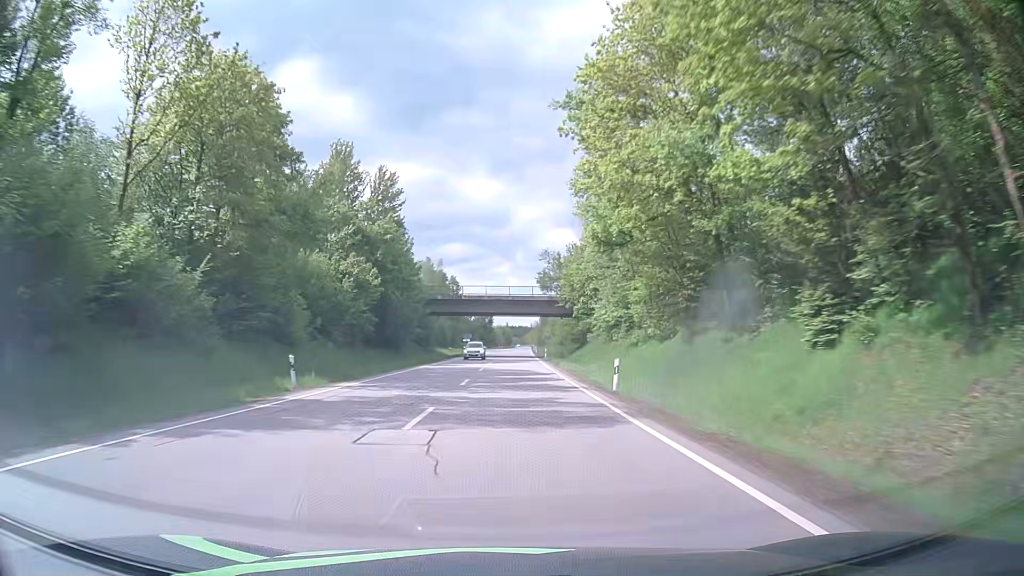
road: primary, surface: asphalt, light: Day
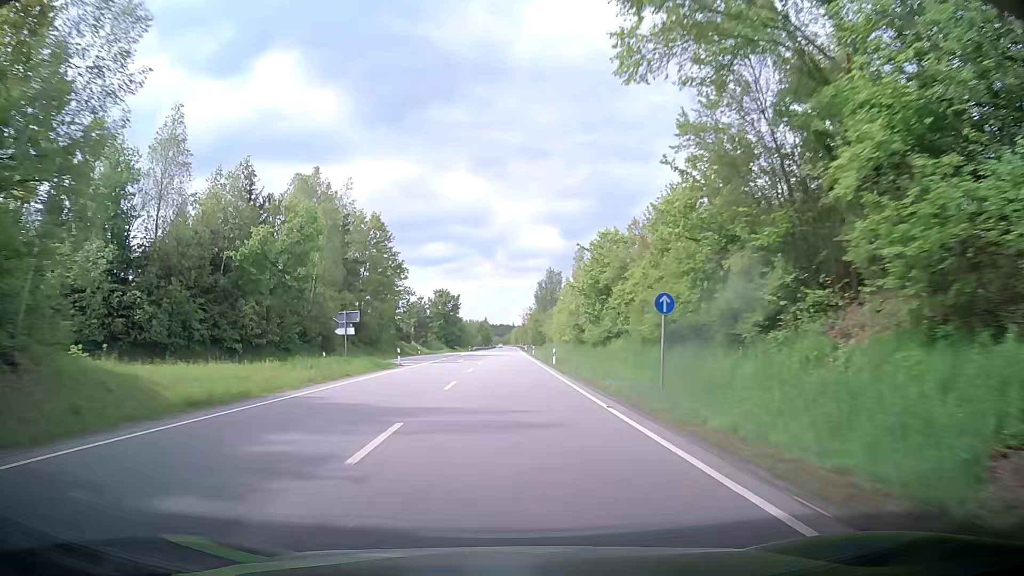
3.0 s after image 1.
(+1.2, +77.2) m; +1°
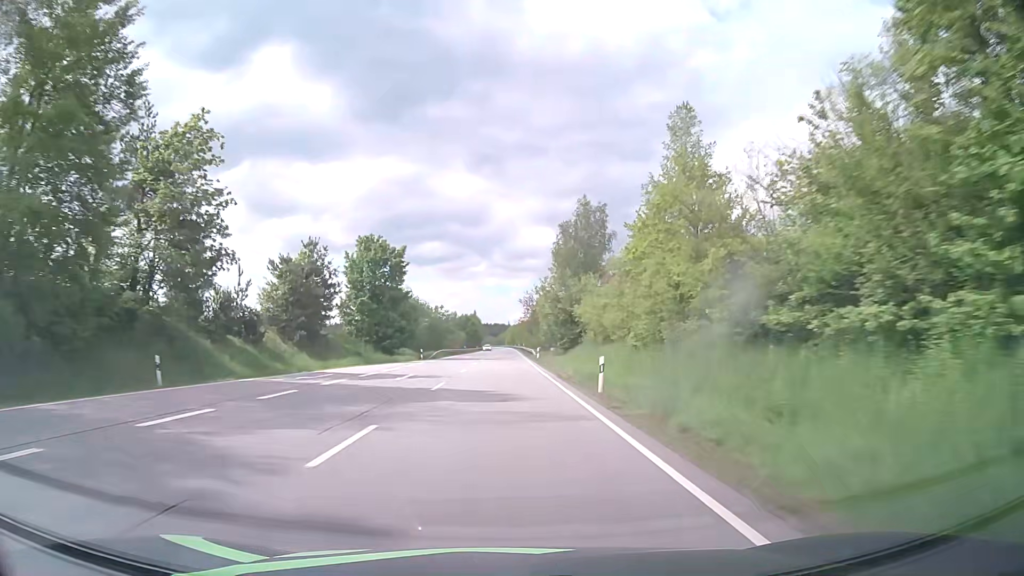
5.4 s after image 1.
(+0.9, +62.0) m; +1°
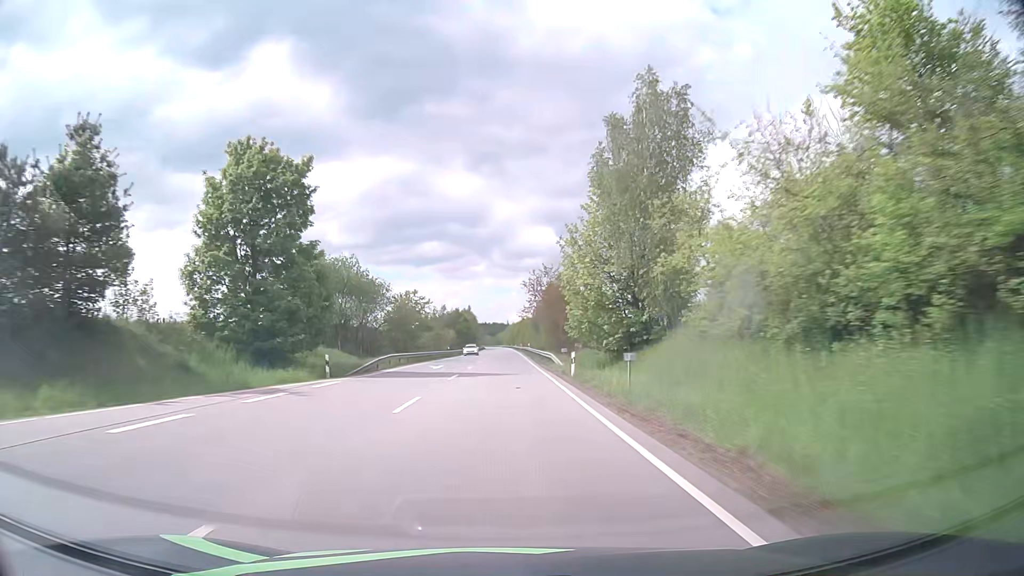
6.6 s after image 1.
(0.0, +31.1) m; 0°
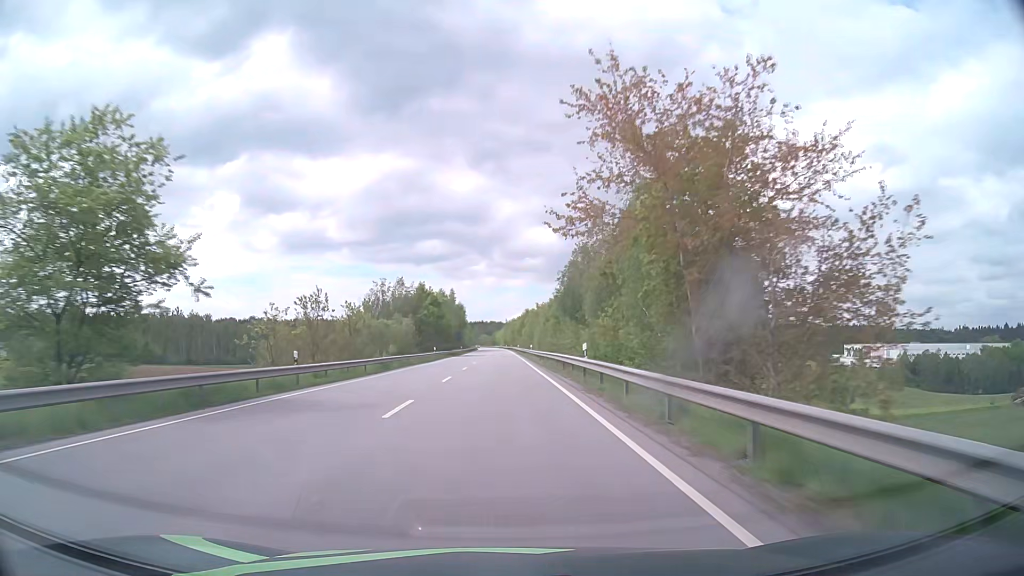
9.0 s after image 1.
(0.0, +62.4) m; 0°
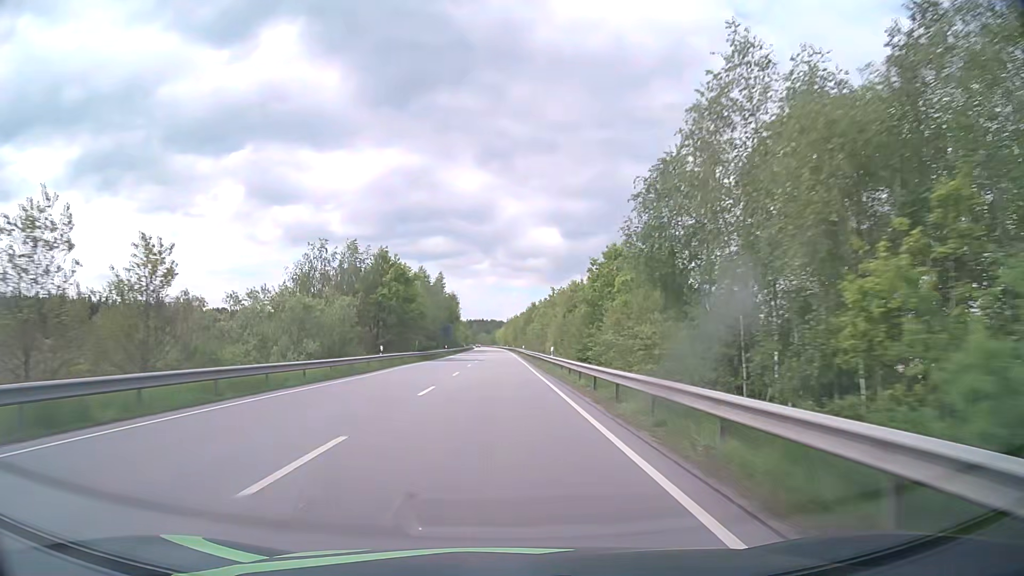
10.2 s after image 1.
(0.0, +31.2) m; 0°
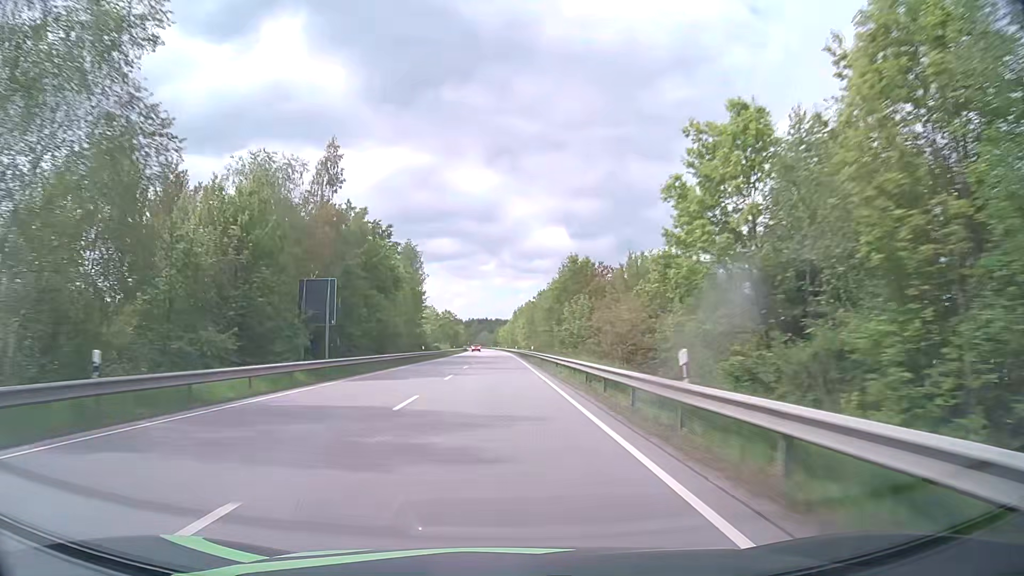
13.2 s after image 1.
(-0.6, +78.2) m; -1°
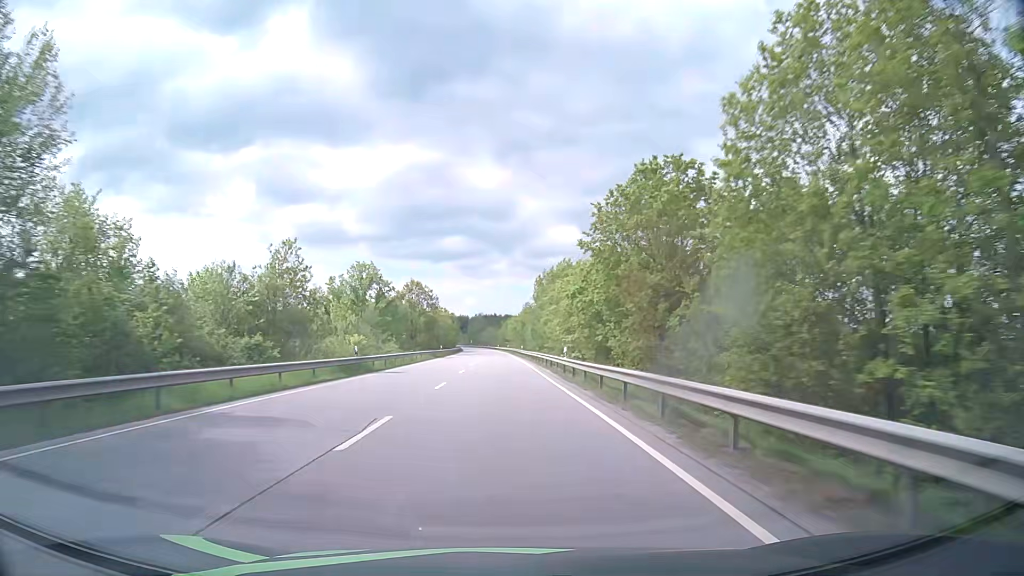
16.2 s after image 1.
(-0.2, +78.4) m; -1°
(0, +10) (0, +20) (0, +30) (0, +40) (0, +50) (0, +60) (0, +70) (0, +80) (-1, +90) (-1, +100) m
